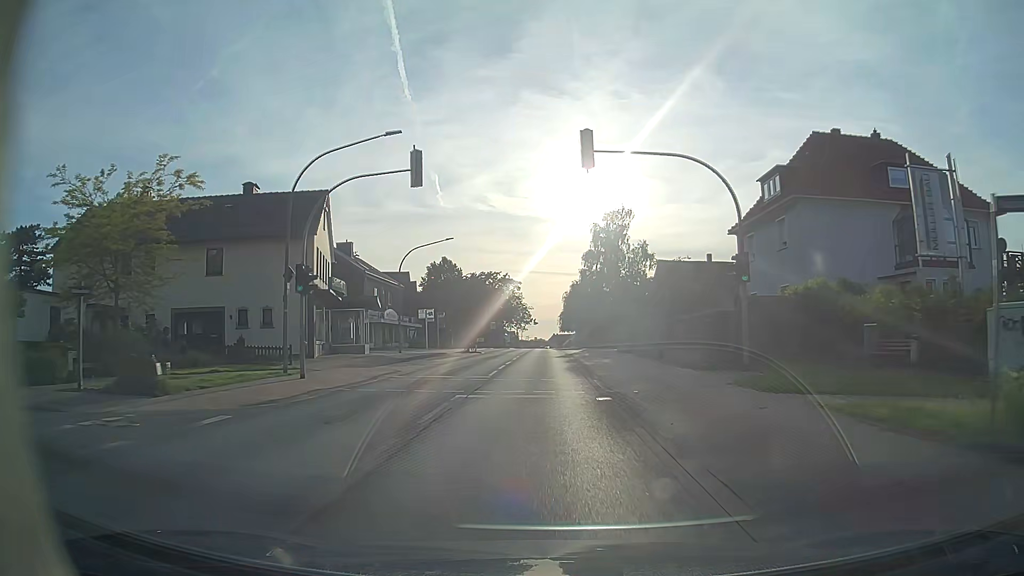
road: primary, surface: asphalt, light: Day
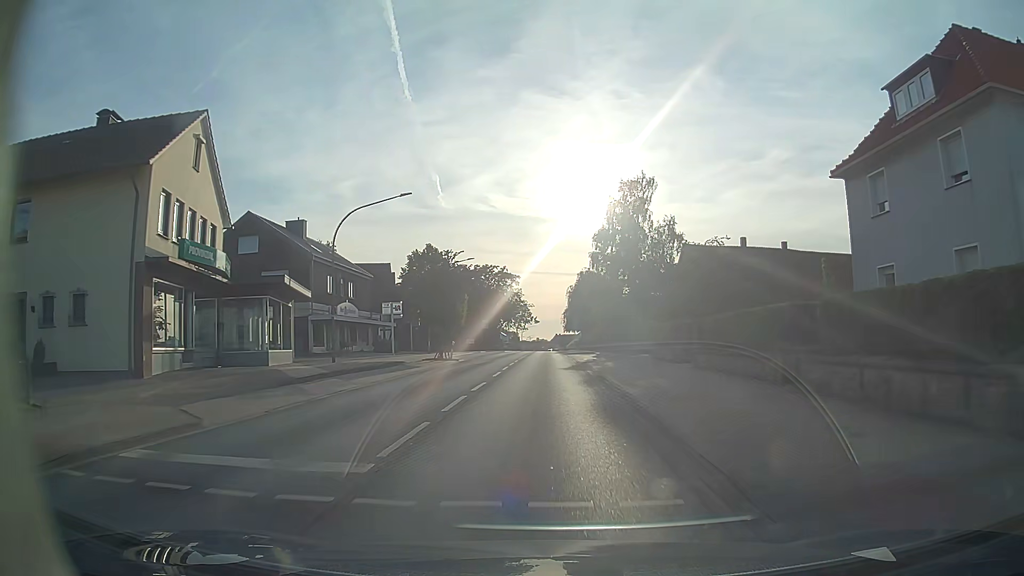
(-0.1, +15.1) m; 0°
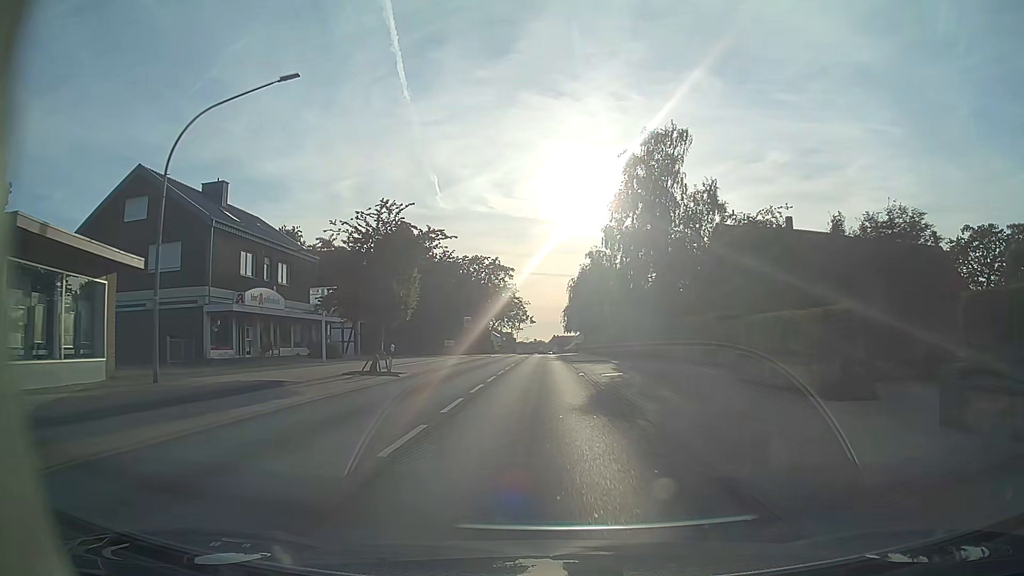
(0.0, +15.2) m; 0°
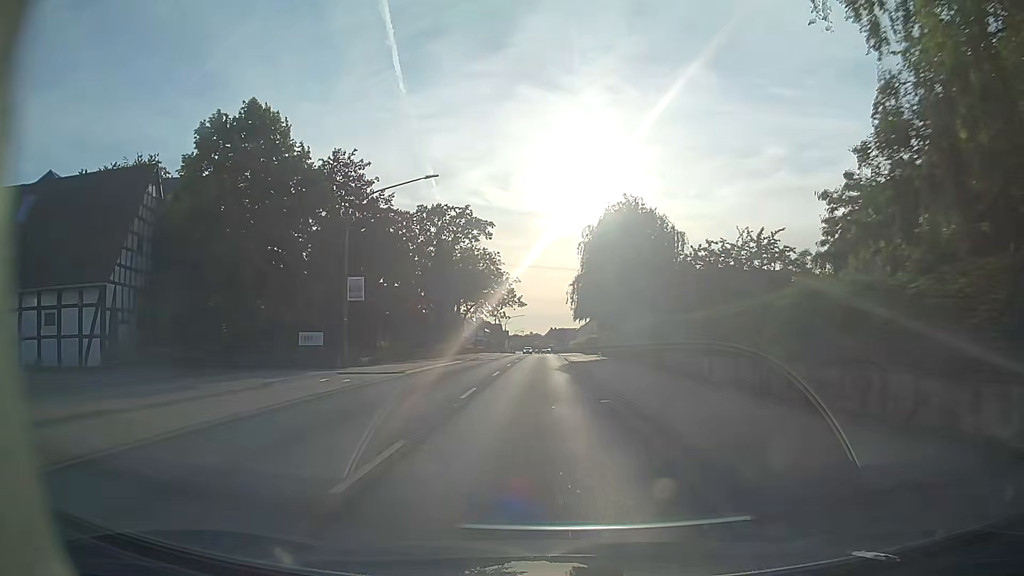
(+0.1, +38.1) m; +1°
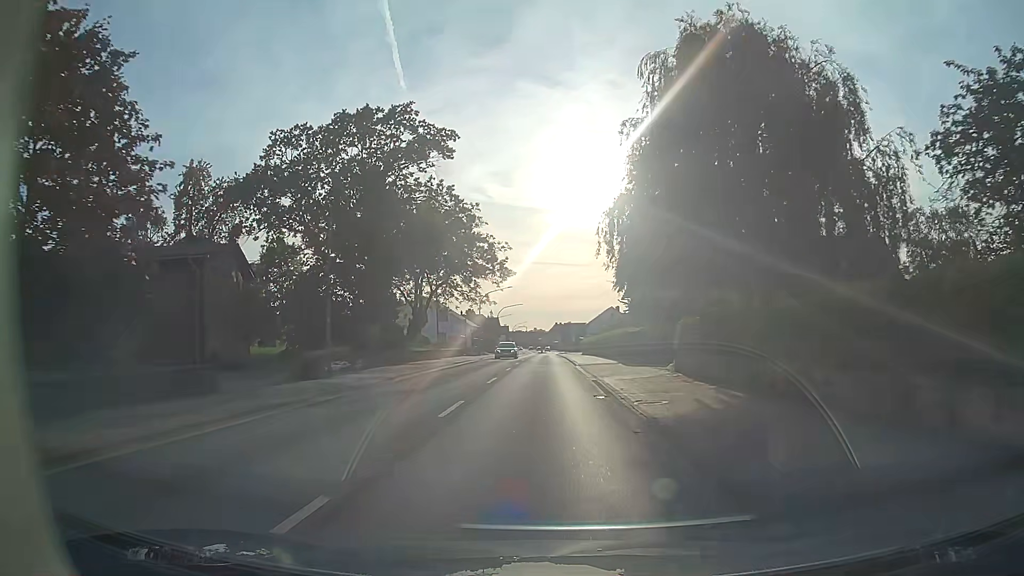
(-0.2, +30.8) m; -1°
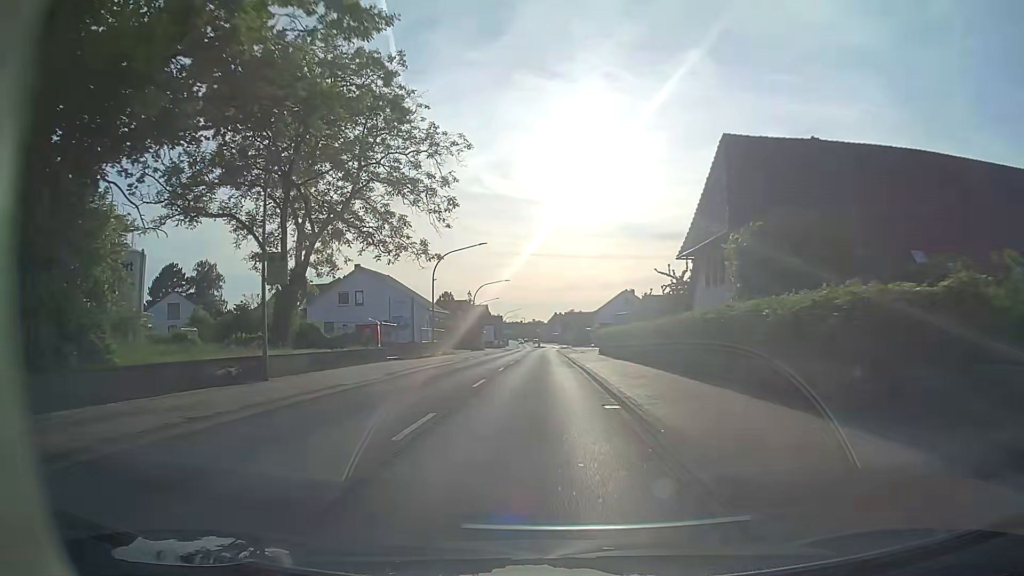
(0.0, +30.9) m; 0°
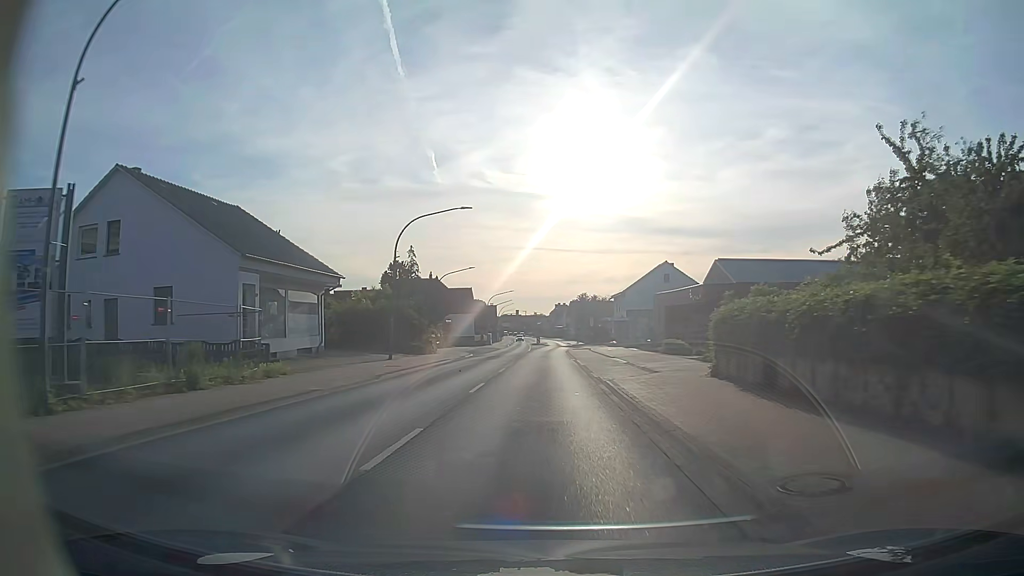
(-0.2, +38.7) m; -1°
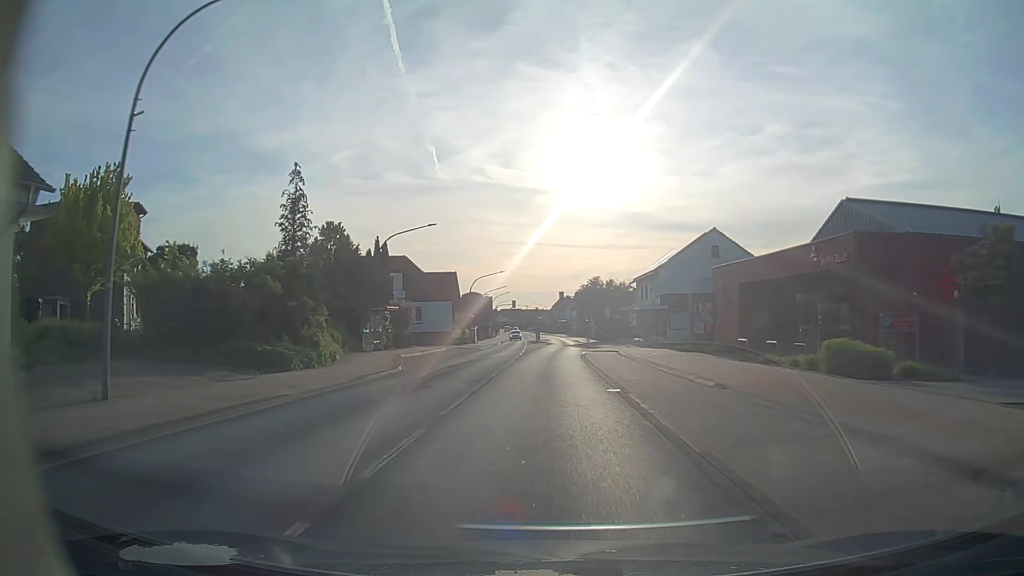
(0.0, +23.4) m; 0°
